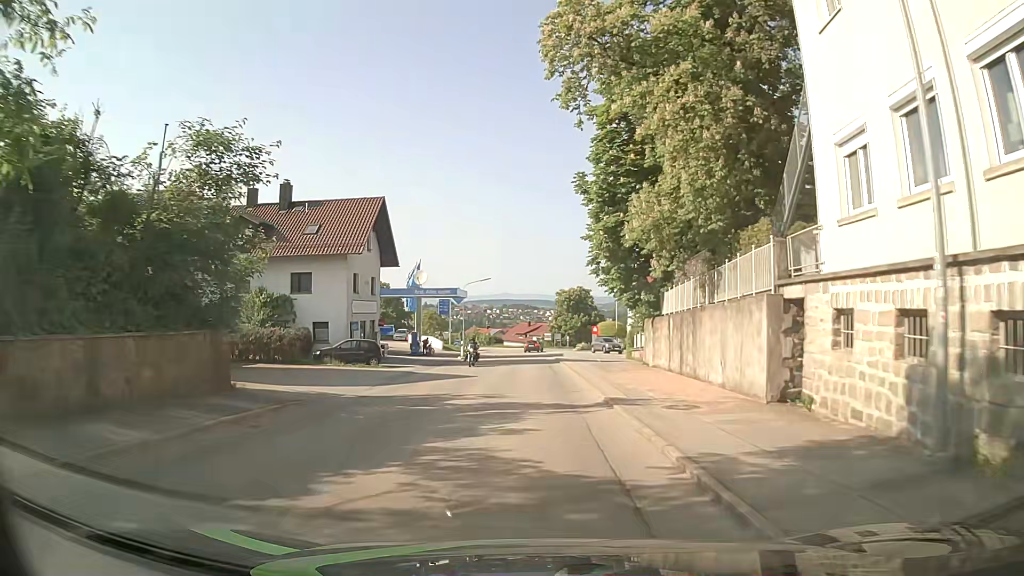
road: tertiary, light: Day
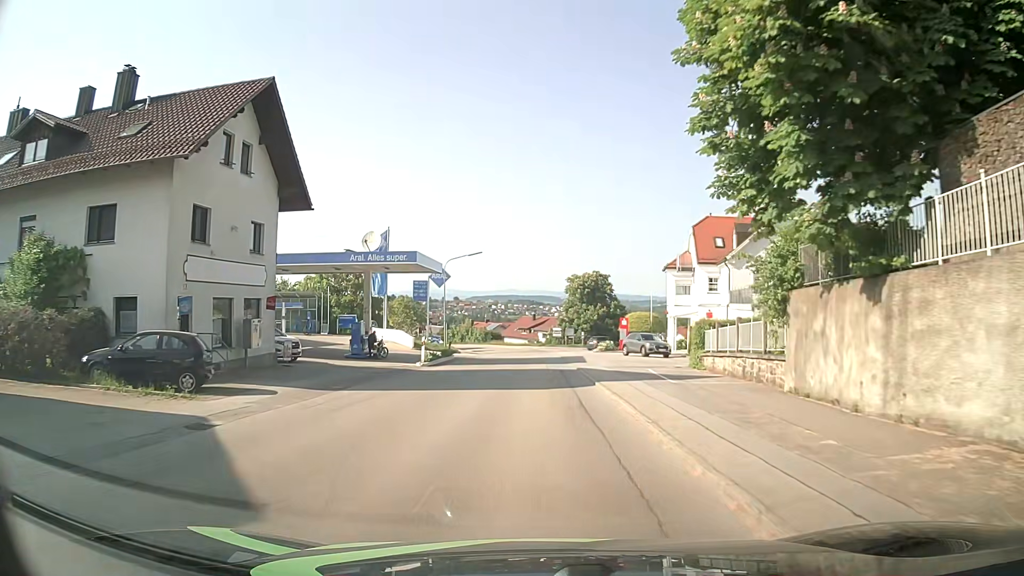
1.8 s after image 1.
(-0.2, +20.4) m; -1°
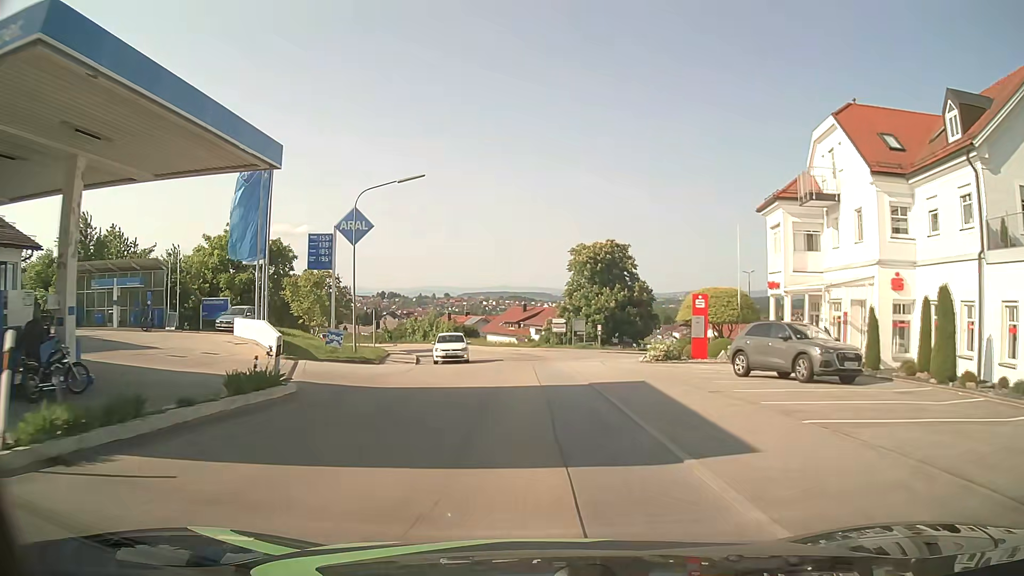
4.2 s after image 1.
(+0.1, +27.3) m; +1°
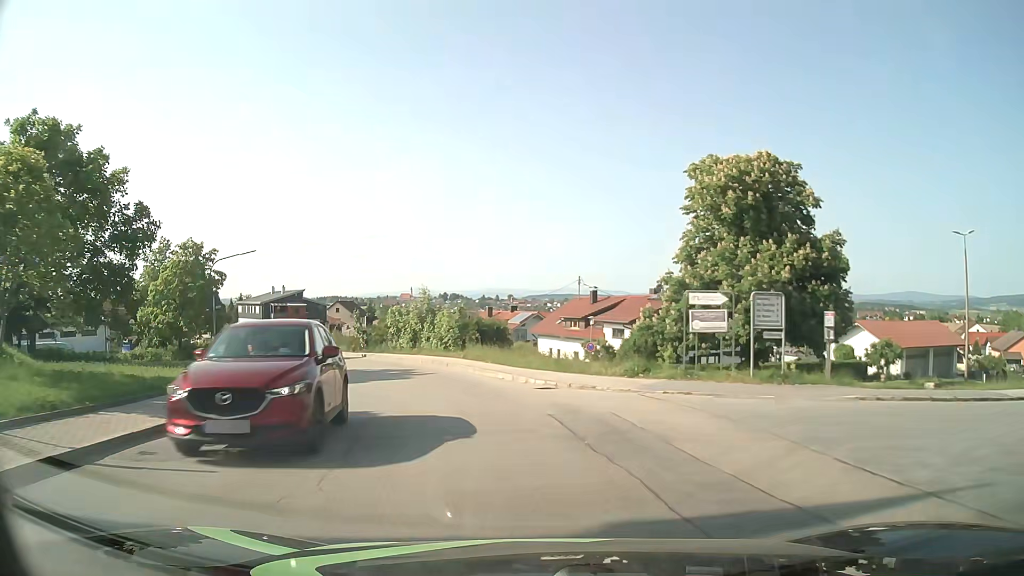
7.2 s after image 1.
(-0.9, +32.4) m; -6°
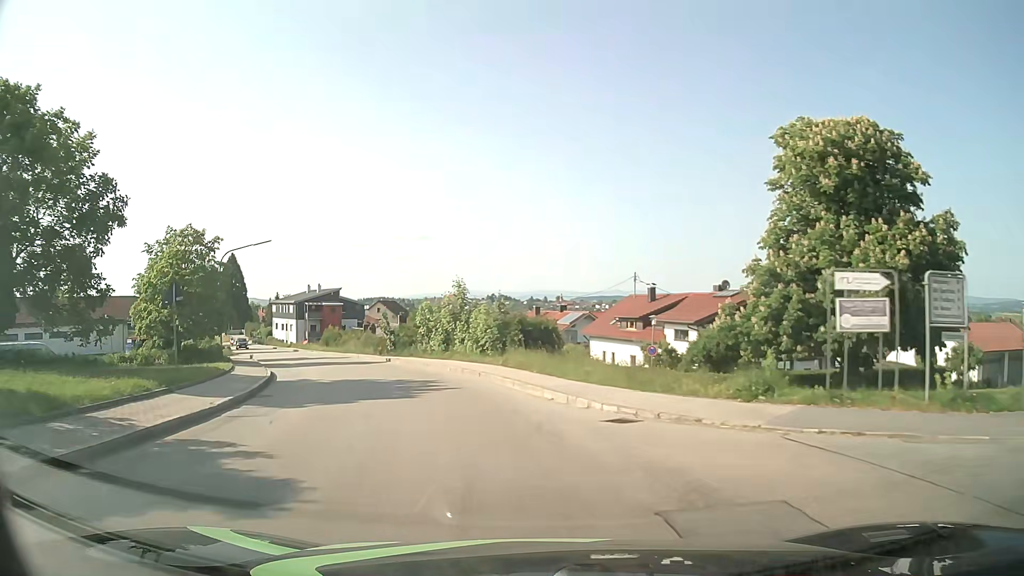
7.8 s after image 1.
(-0.2, +6.1) m; -4°
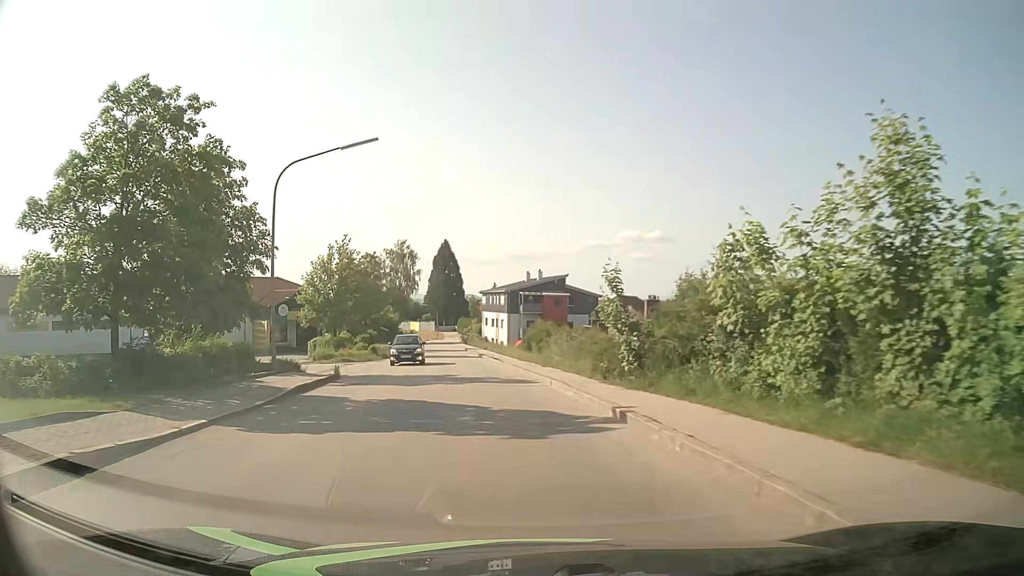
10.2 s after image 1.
(-4.7, +23.9) m; -20°
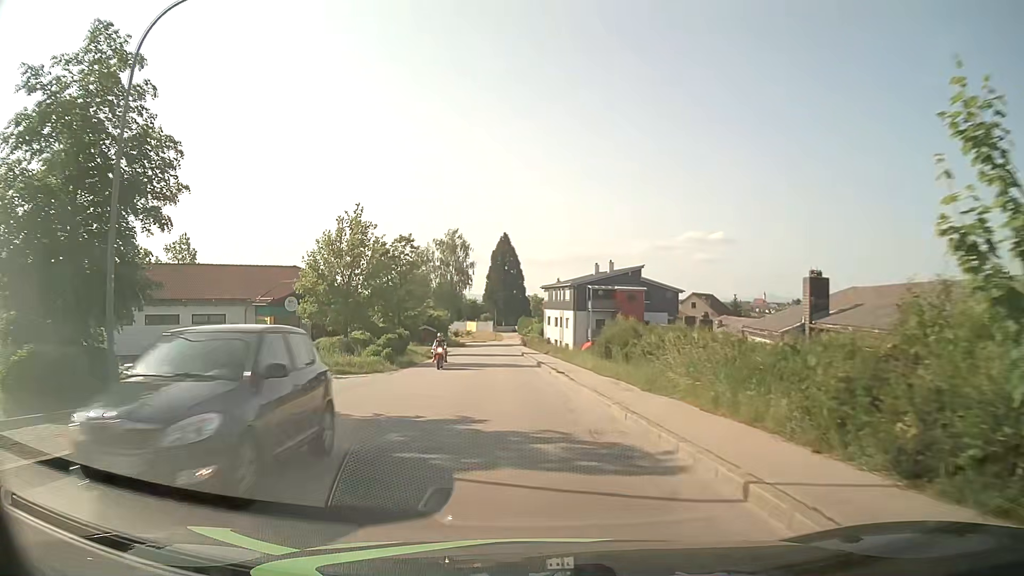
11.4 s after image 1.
(-0.7, +12.6) m; -6°
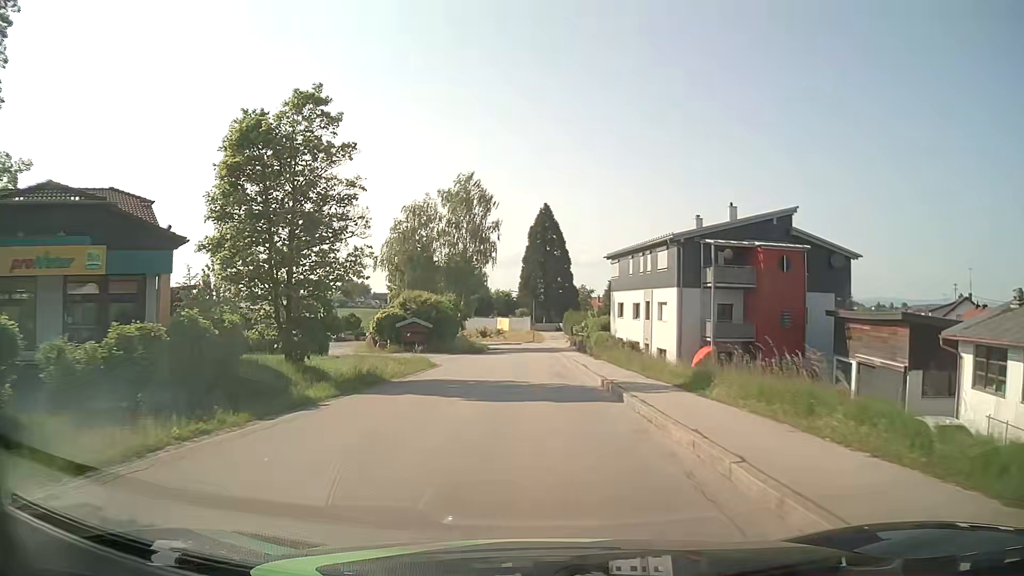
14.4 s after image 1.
(-1.7, +33.9) m; -3°
(0, +10) (0, +20) (0, +30) (0, +40) (0, +50) (0, +60) (0, +70) (-1, +80) (-2, +90) (-5, +99) m
